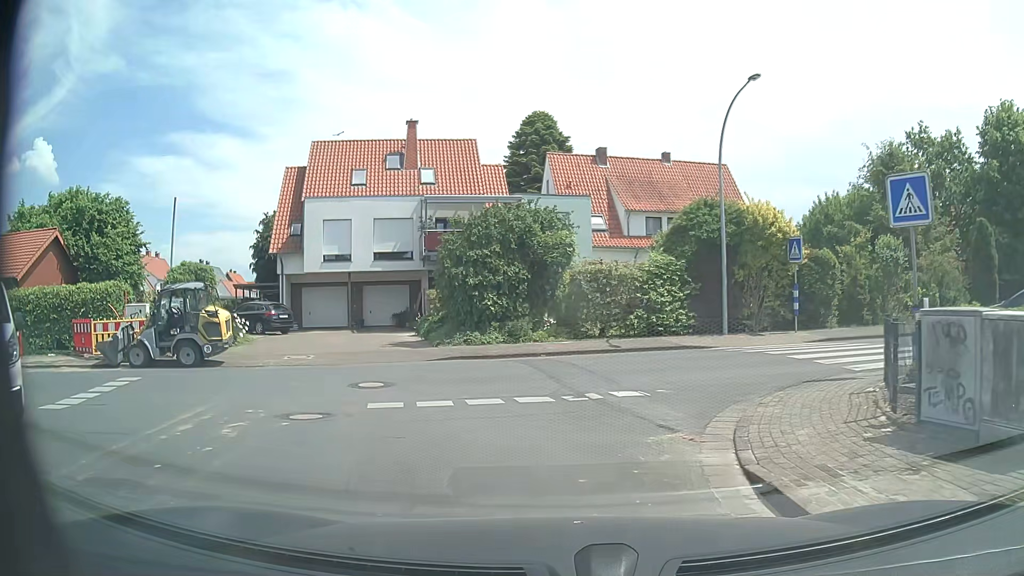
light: Day
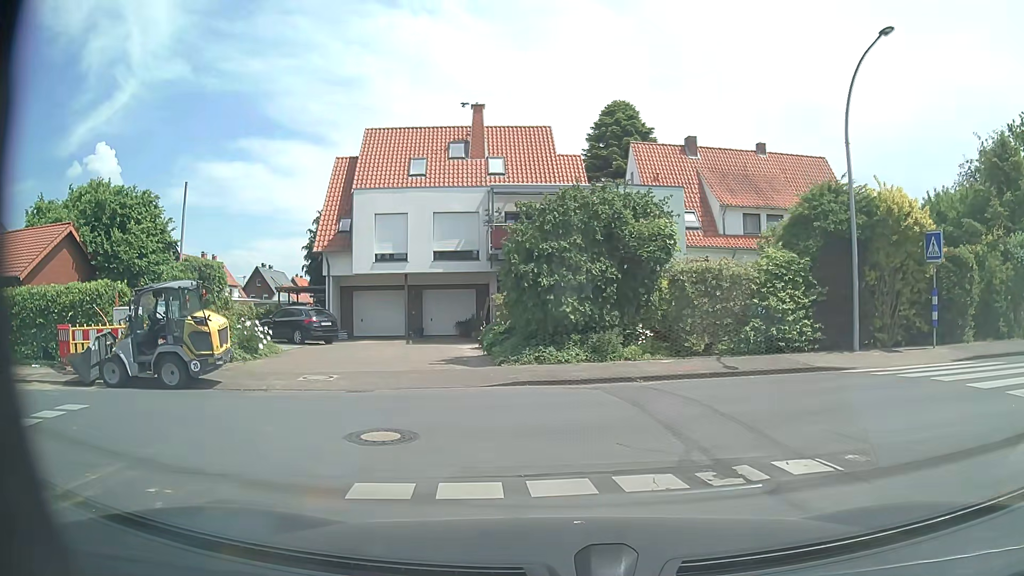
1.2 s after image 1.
(-0.3, +4.2) m; -9°
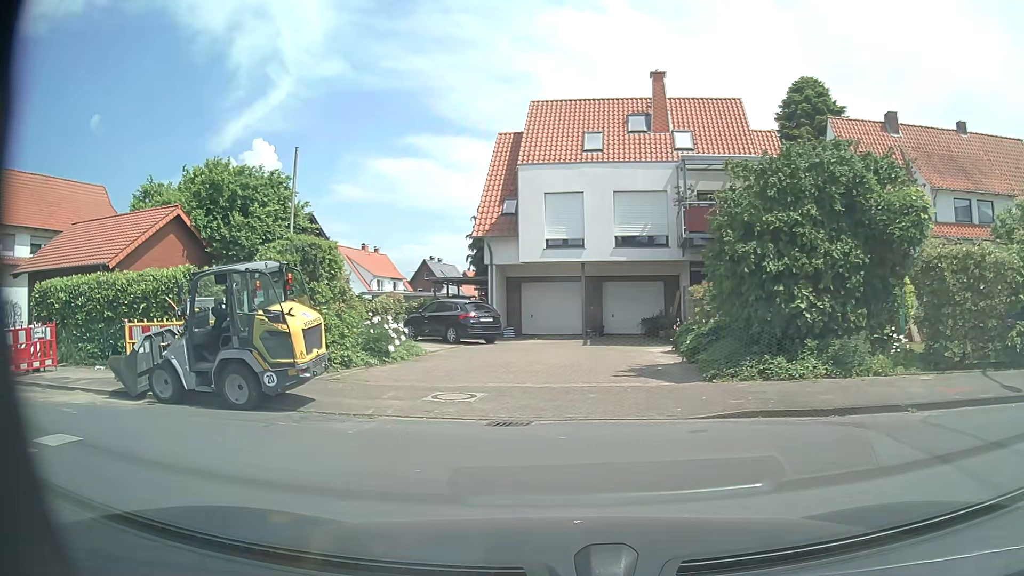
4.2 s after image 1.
(-0.1, +4.0) m; -13°
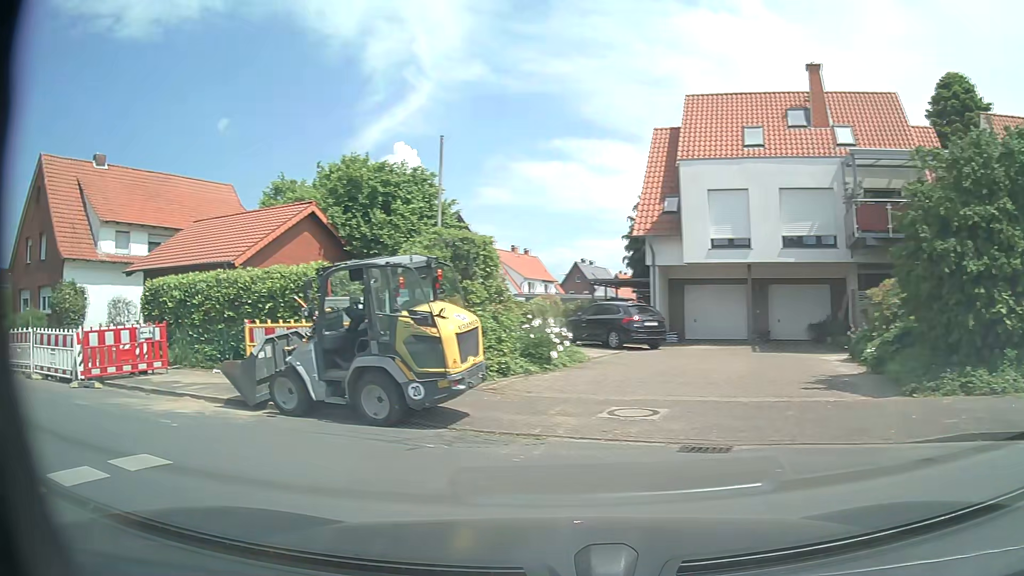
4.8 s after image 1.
(-0.1, +1.5) m; -12°
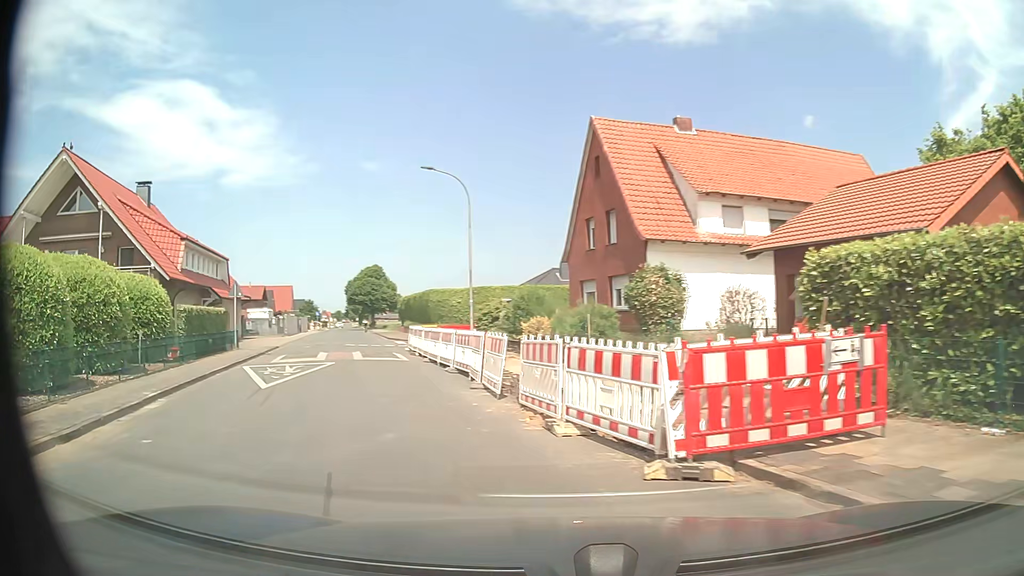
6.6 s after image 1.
(-4.0, +7.1) m; -52°
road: residential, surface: asphalt
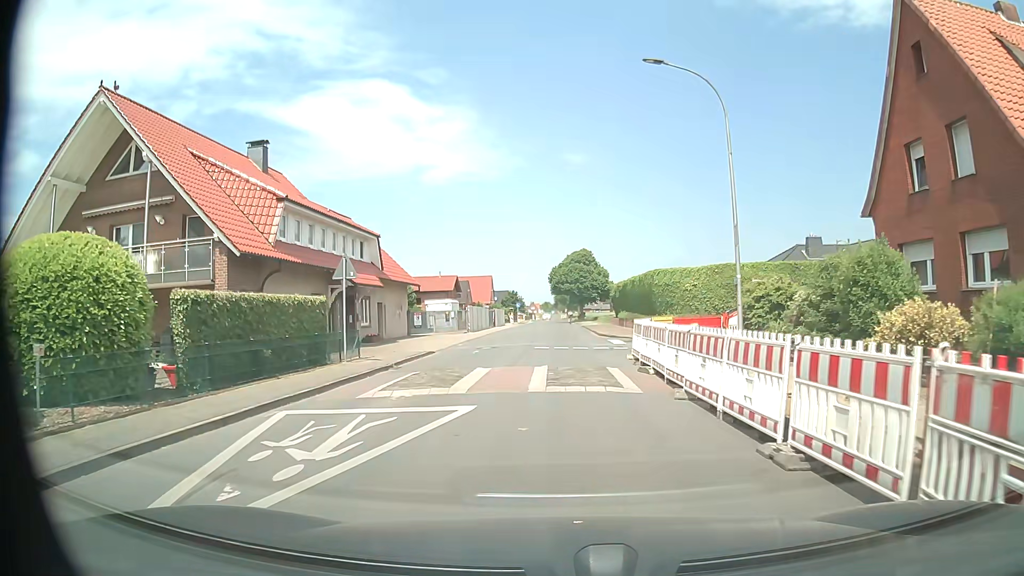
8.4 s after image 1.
(-2.6, +11.6) m; -19°
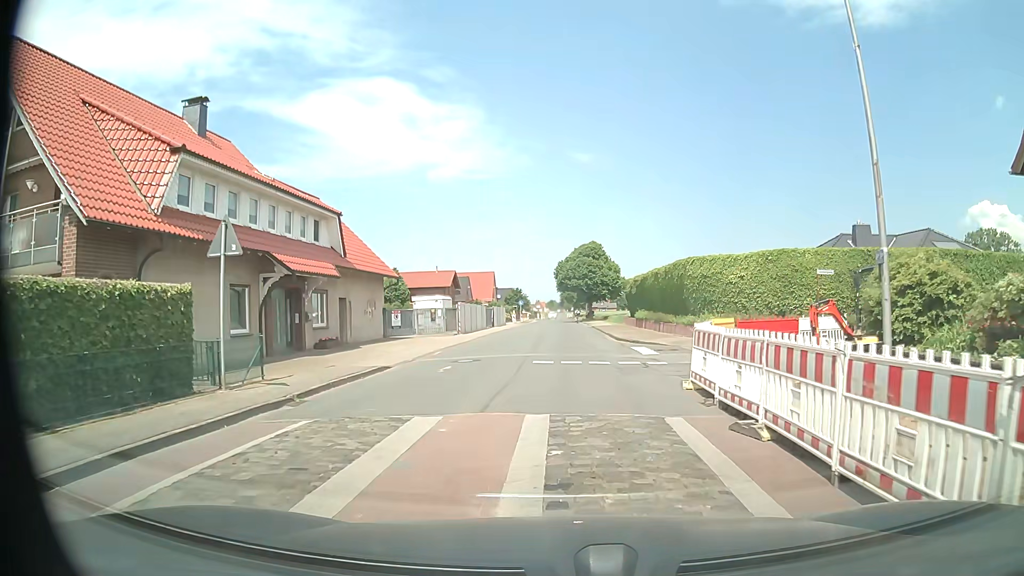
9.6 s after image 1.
(0.0, +7.7) m; 0°
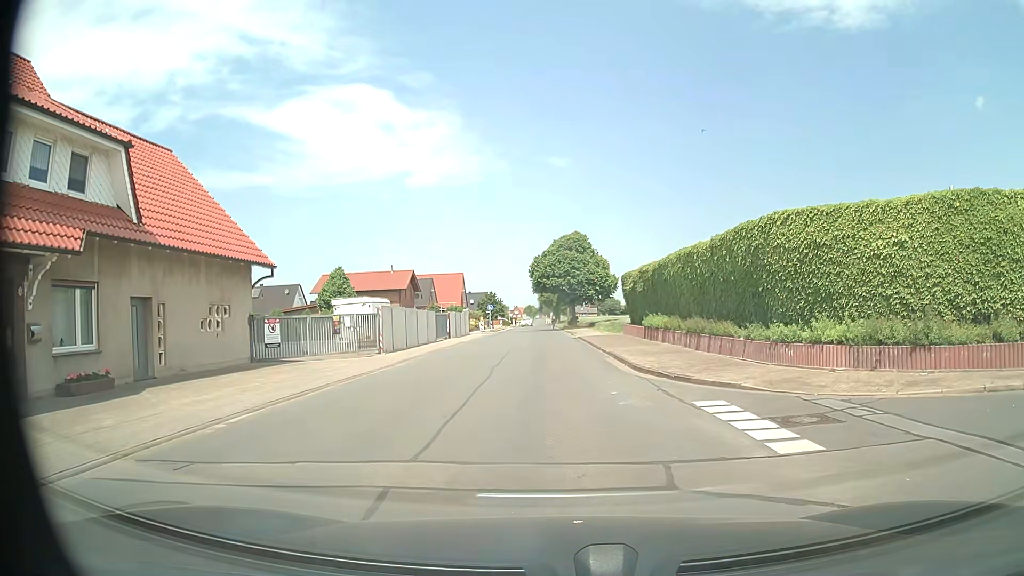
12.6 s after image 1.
(+0.3, +14.4) m; +2°
(0, +10) (0, +20) (0, +30) (0, +40) (0, +50) (-1, +60) (-1, +70) (-1, +80) (-1, +90) (-2, +100) m
